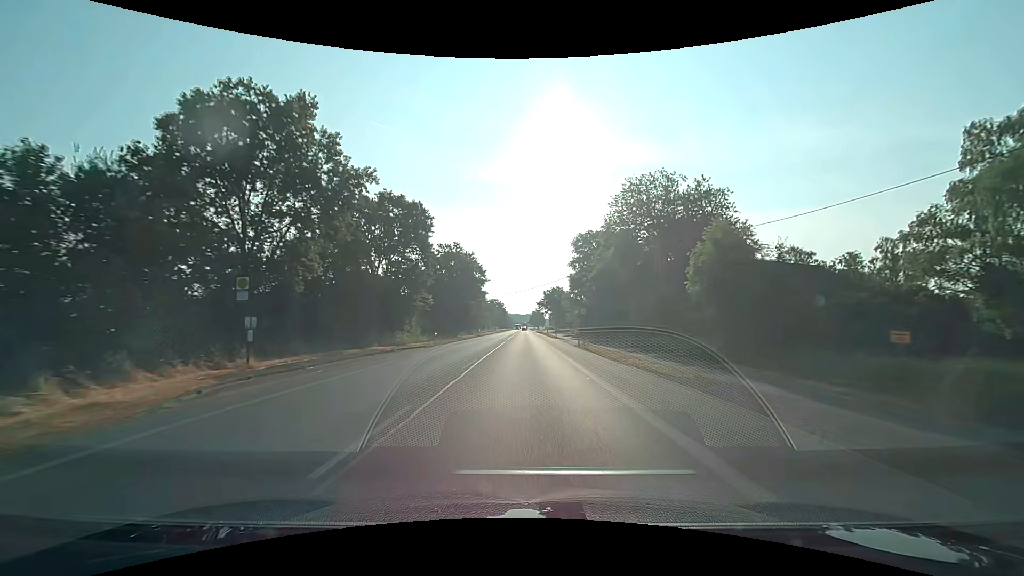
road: primary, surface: asphalt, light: Day
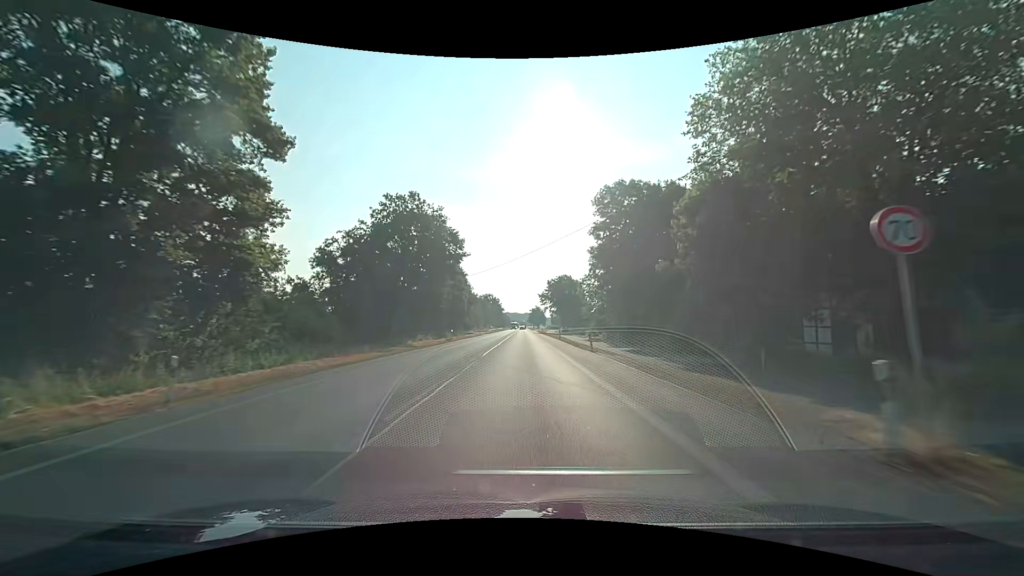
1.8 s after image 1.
(0.0, +33.2) m; 0°
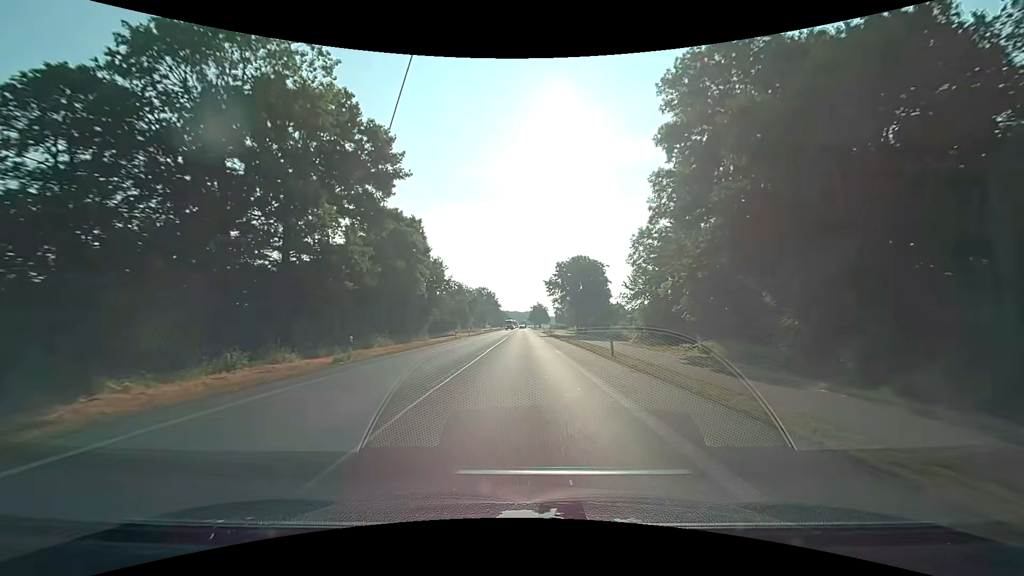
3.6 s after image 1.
(0.0, +33.3) m; 0°
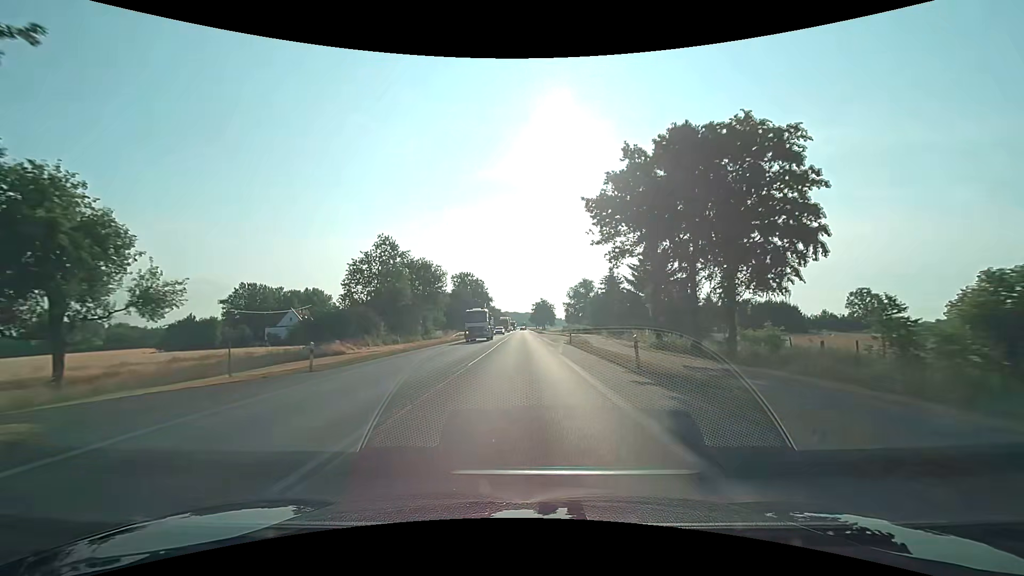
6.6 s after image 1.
(+0.2, +55.6) m; 0°
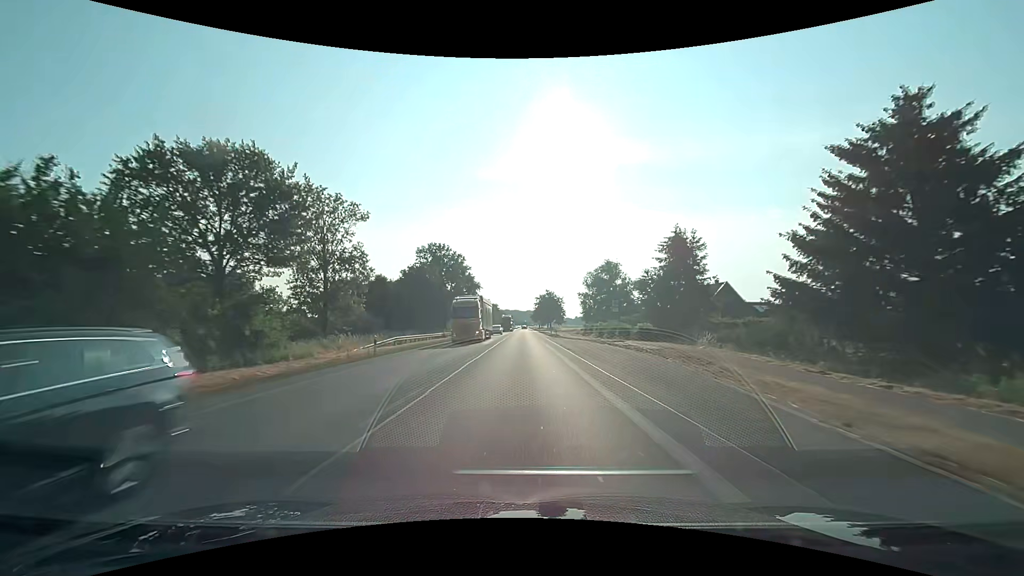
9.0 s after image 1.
(-0.2, +44.5) m; 0°
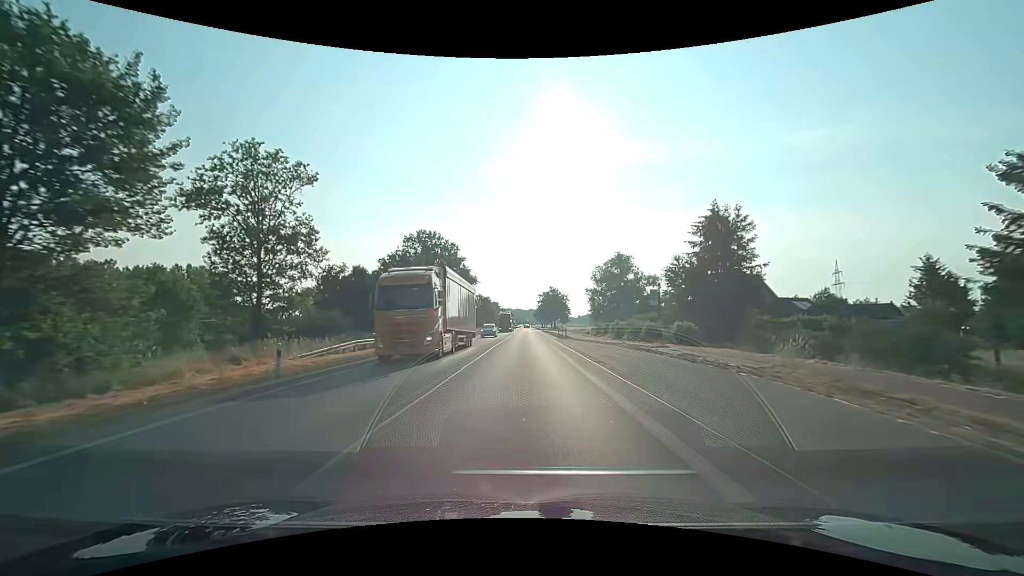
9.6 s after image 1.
(0.0, +11.1) m; 0°
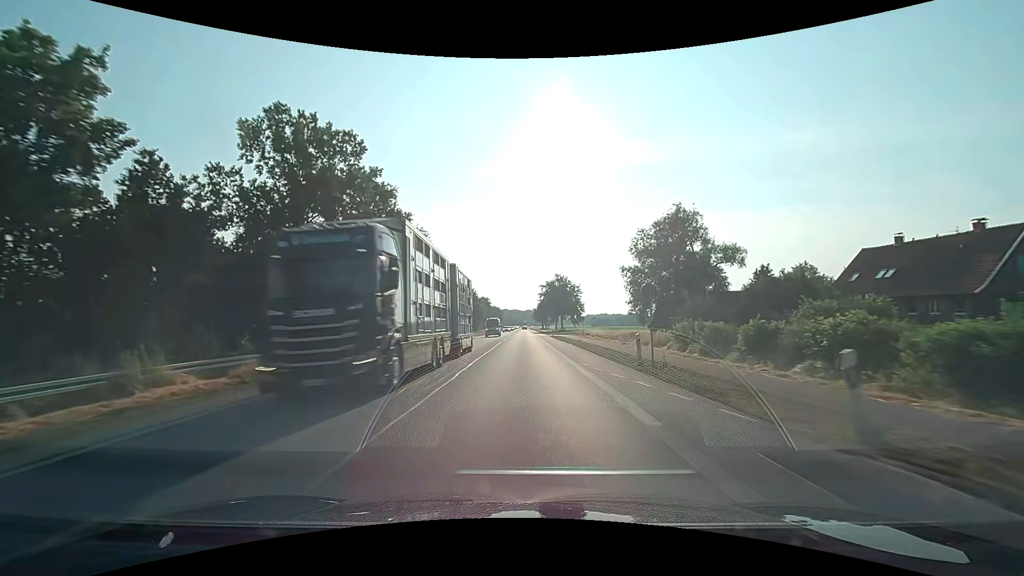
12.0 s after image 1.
(+0.1, +44.6) m; 0°
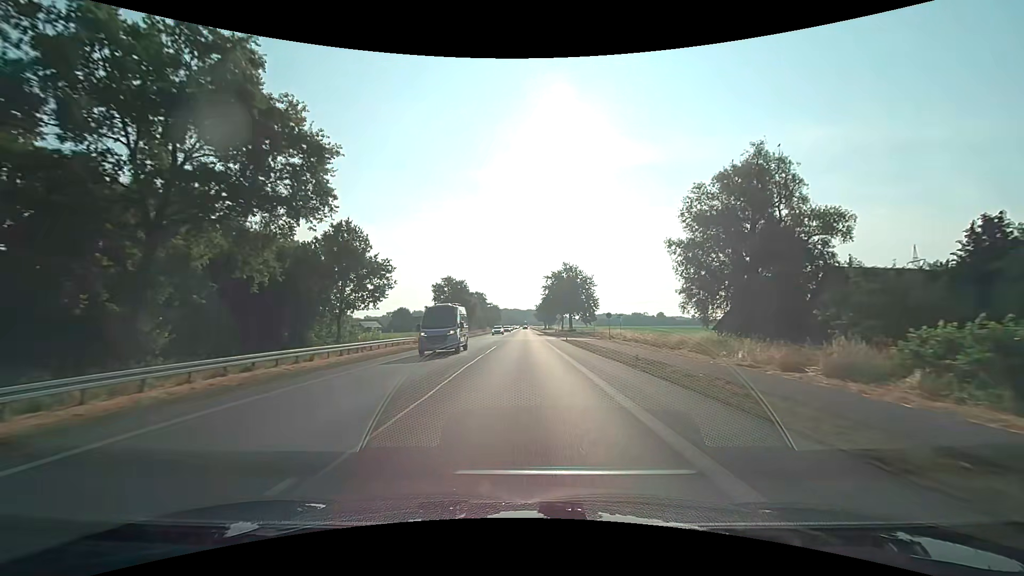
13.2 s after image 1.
(0.0, +22.3) m; 0°
(0, +10) (0, +20) (0, +30) (0, +40) (0, +50) (0, +60) (0, +70) (0, +80) (0, +90) (0, +100) m
